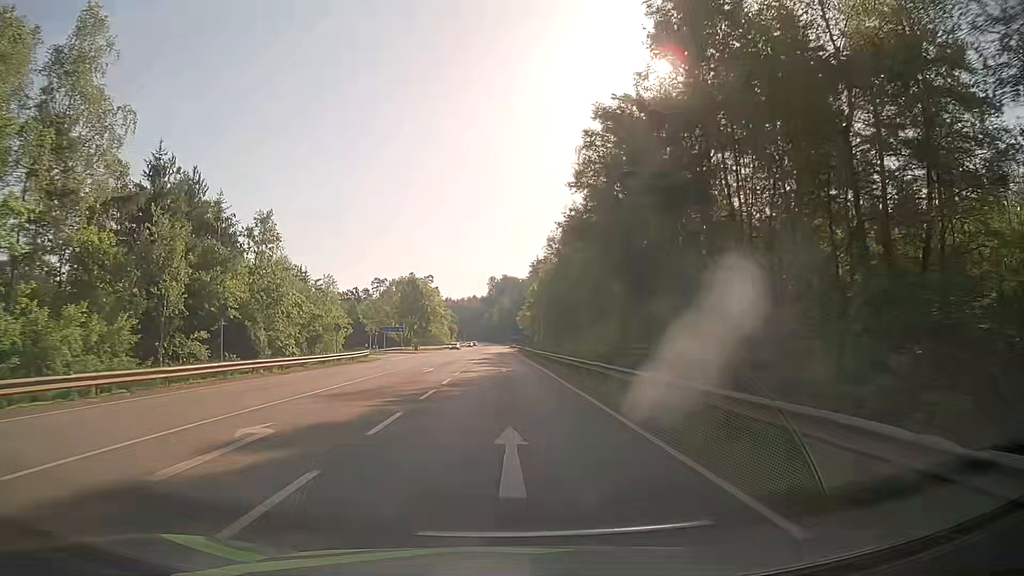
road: secondary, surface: asphalt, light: Day
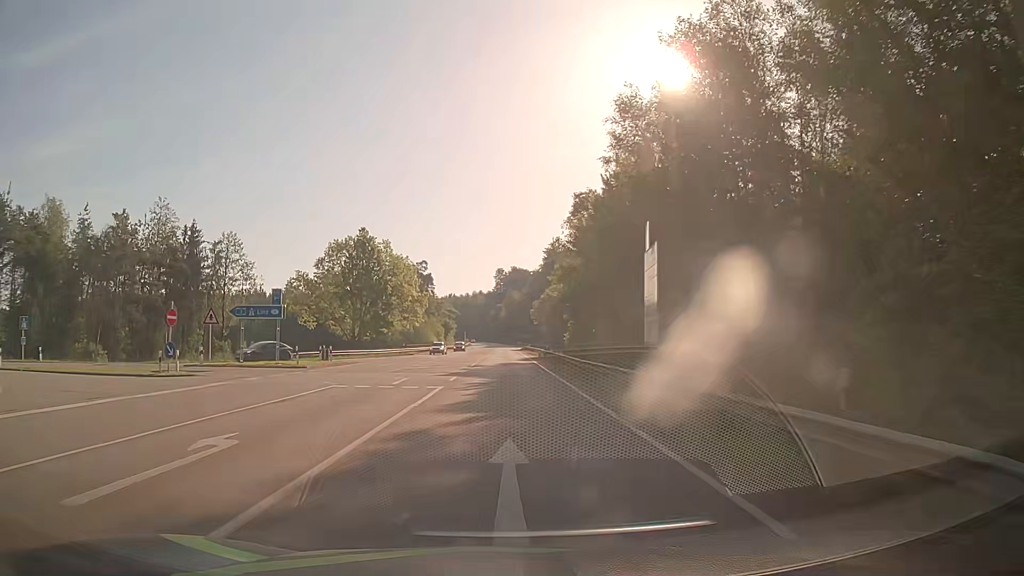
(-0.4, +51.6) m; -1°
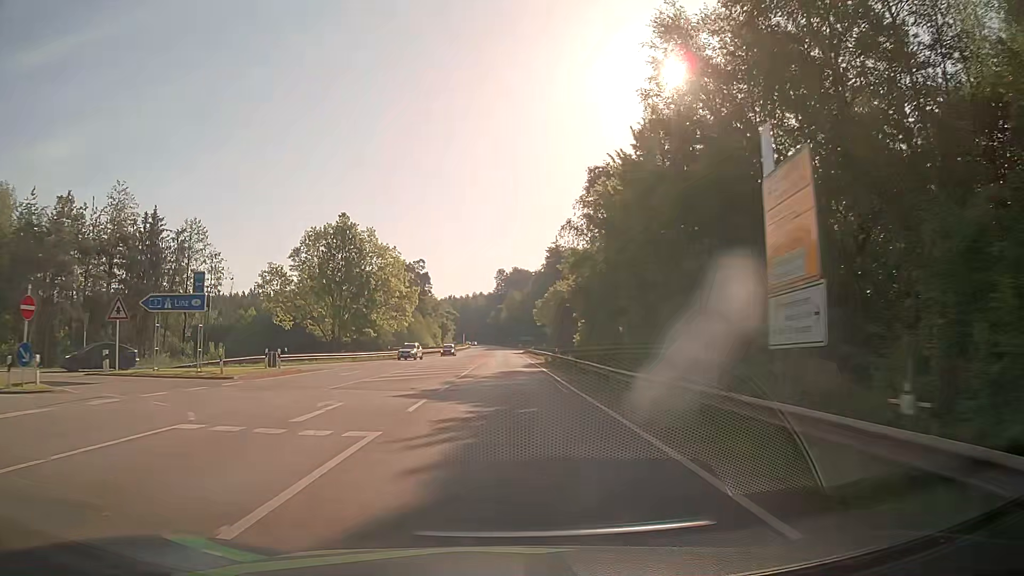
(0.0, +10.5) m; 0°
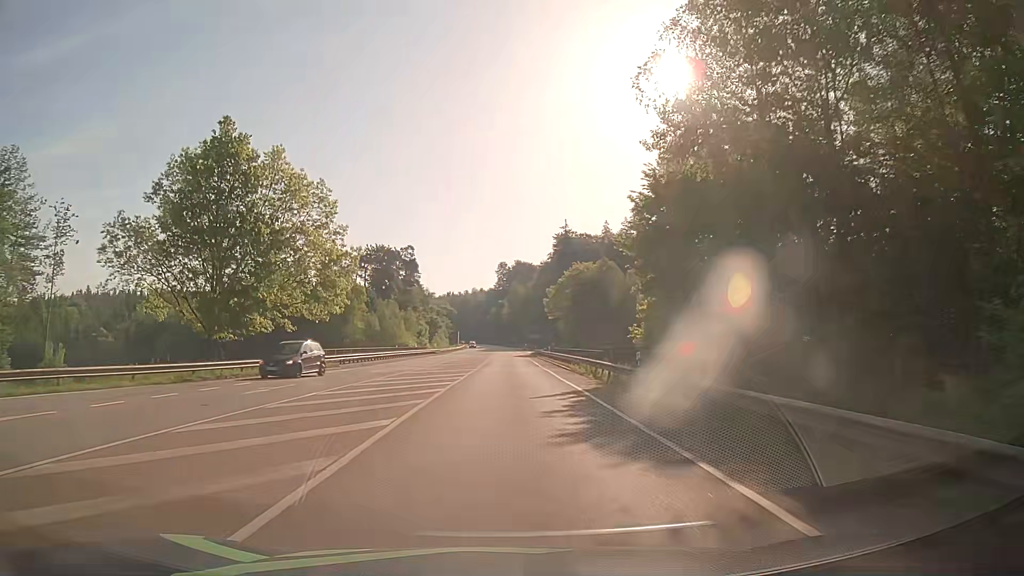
(0.0, +31.6) m; 0°
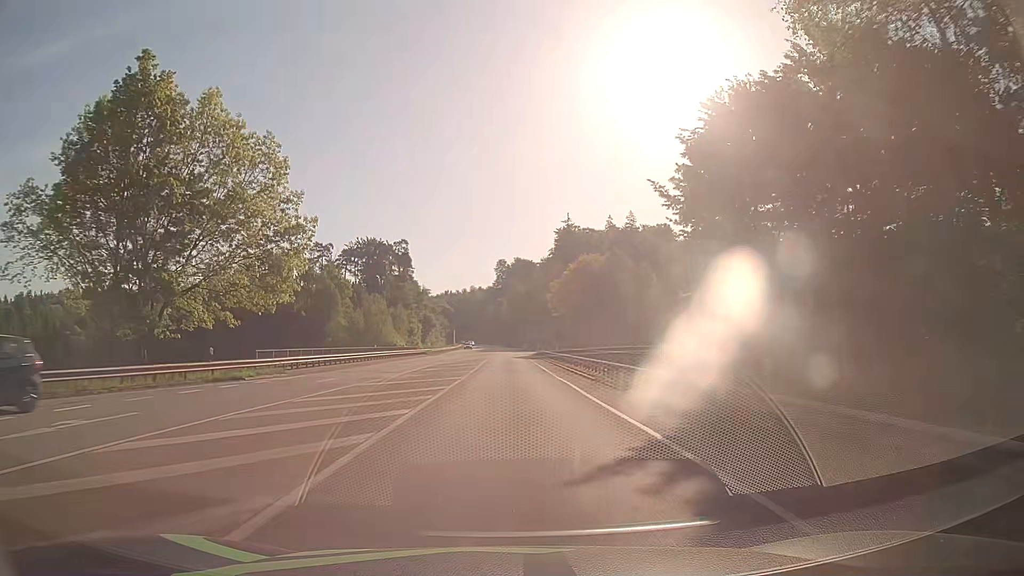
(0.0, +10.6) m; 0°
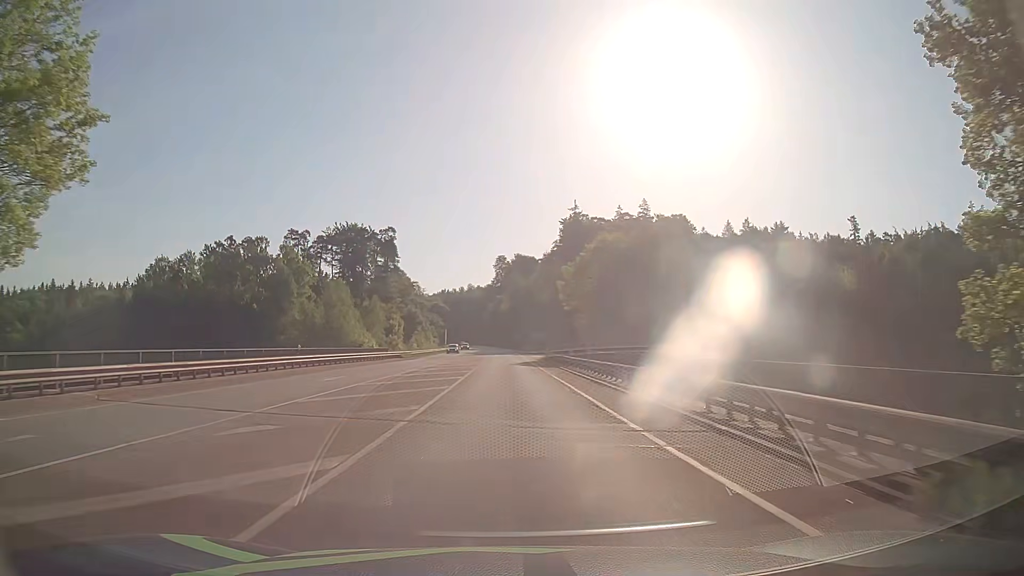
(+0.2, +21.3) m; 0°
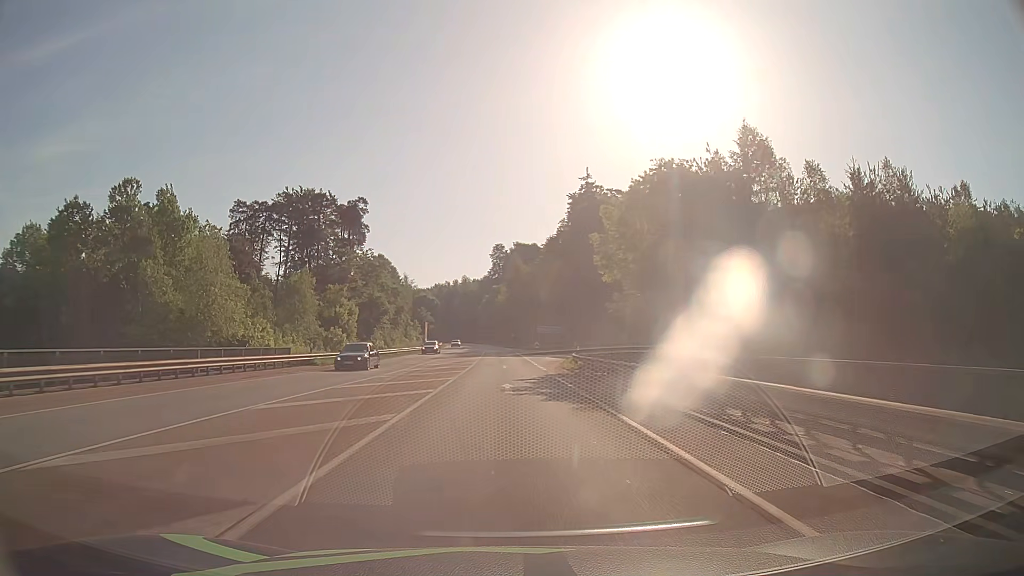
(+0.3, +32.1) m; 0°
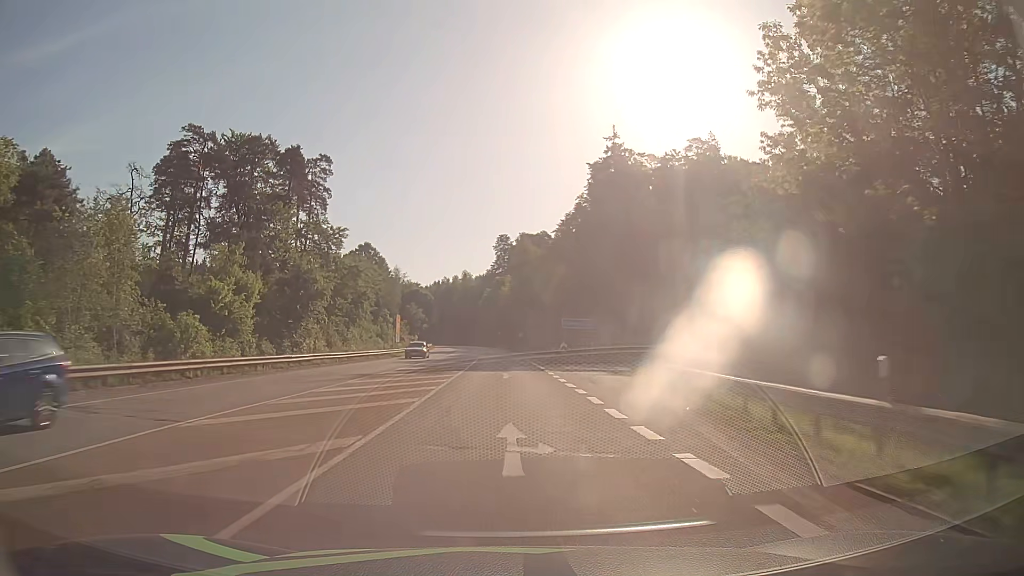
(0.0, +32.2) m; 0°
(0, +10) (0, +20) (0, +30) (0, +40) (0, +50) (0, +60) (-1, +70) (-1, +80) (-1, +90) (-2, +100) m
